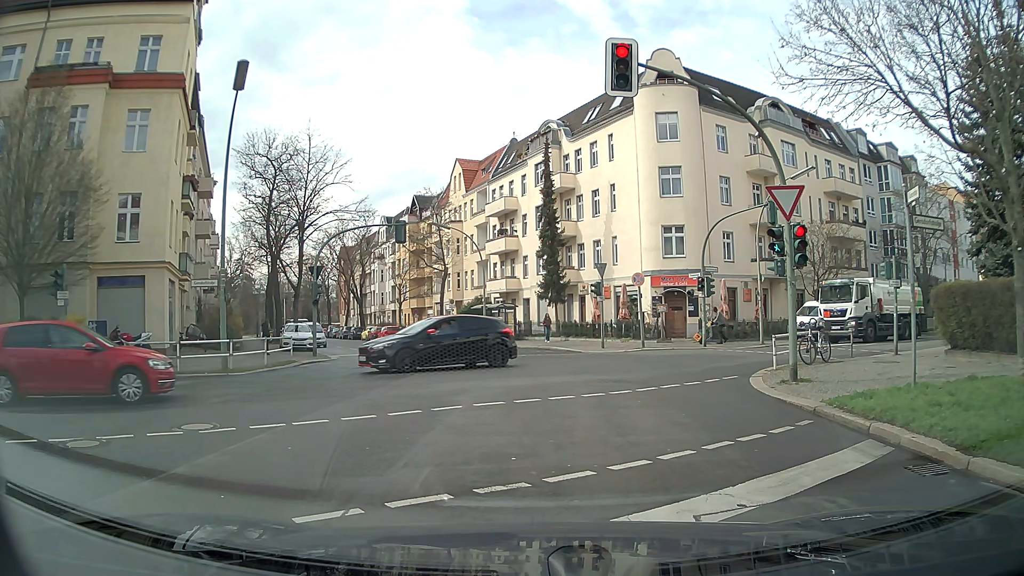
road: tertiary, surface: asphalt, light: Day
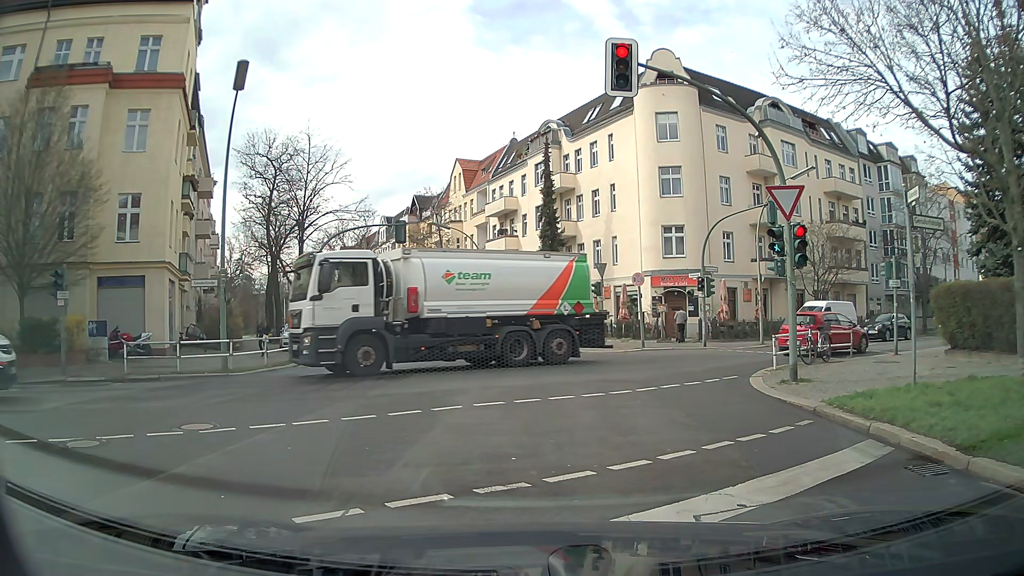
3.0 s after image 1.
(0.0, 0.0) m; 0°
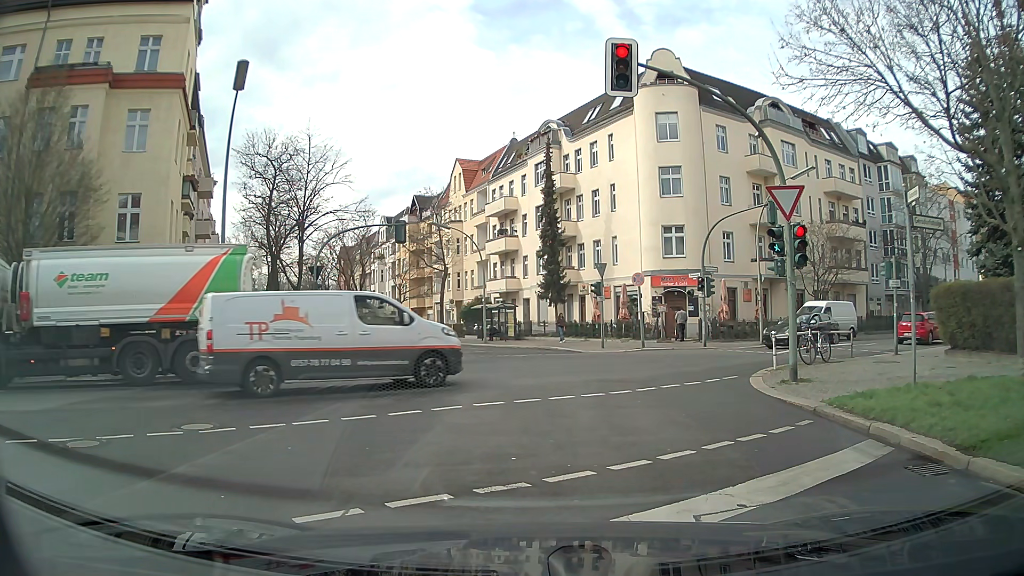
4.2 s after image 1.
(0.0, 0.0) m; 0°
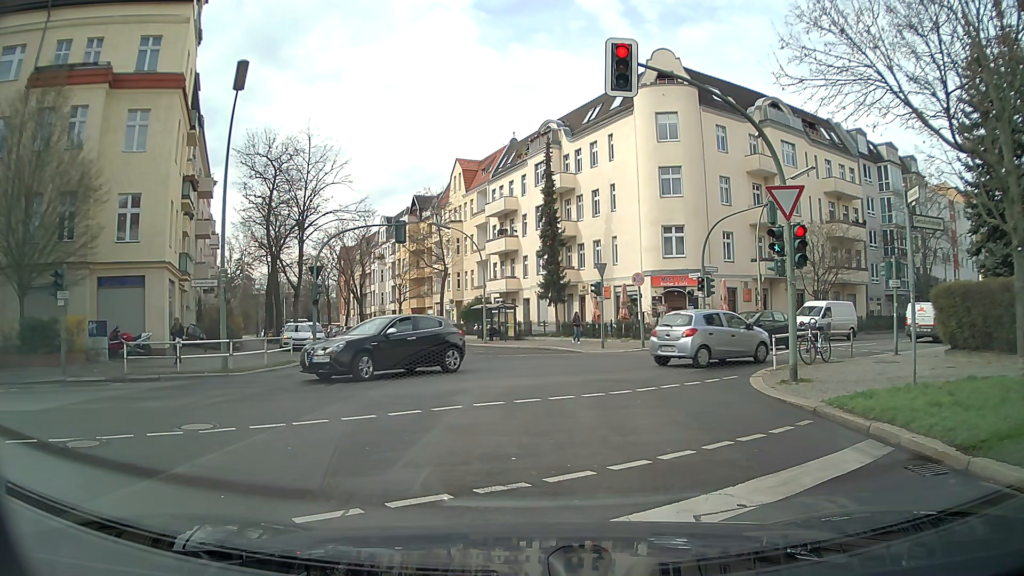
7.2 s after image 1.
(0.0, 0.0) m; 0°
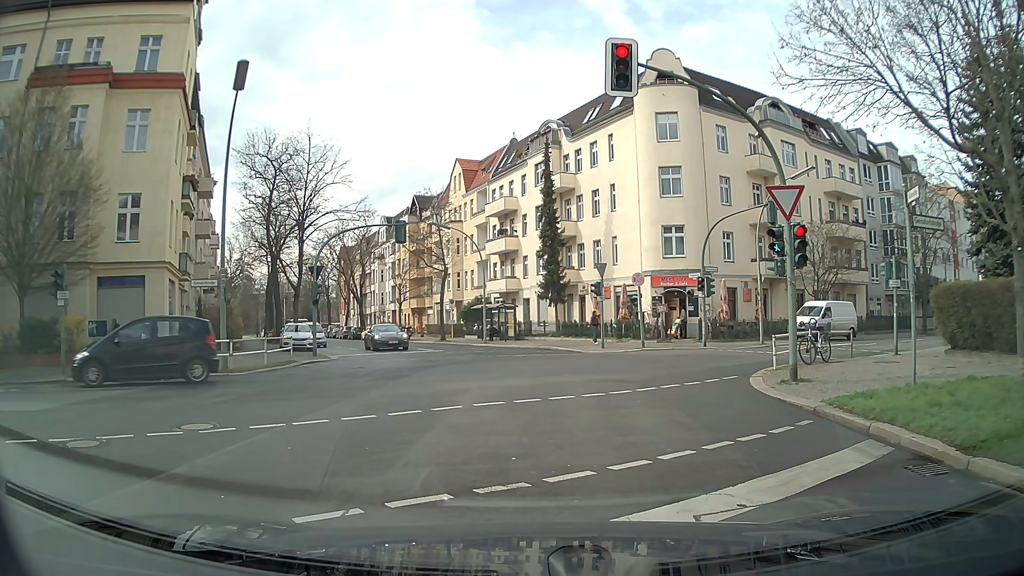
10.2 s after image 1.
(0.0, 0.0) m; 0°
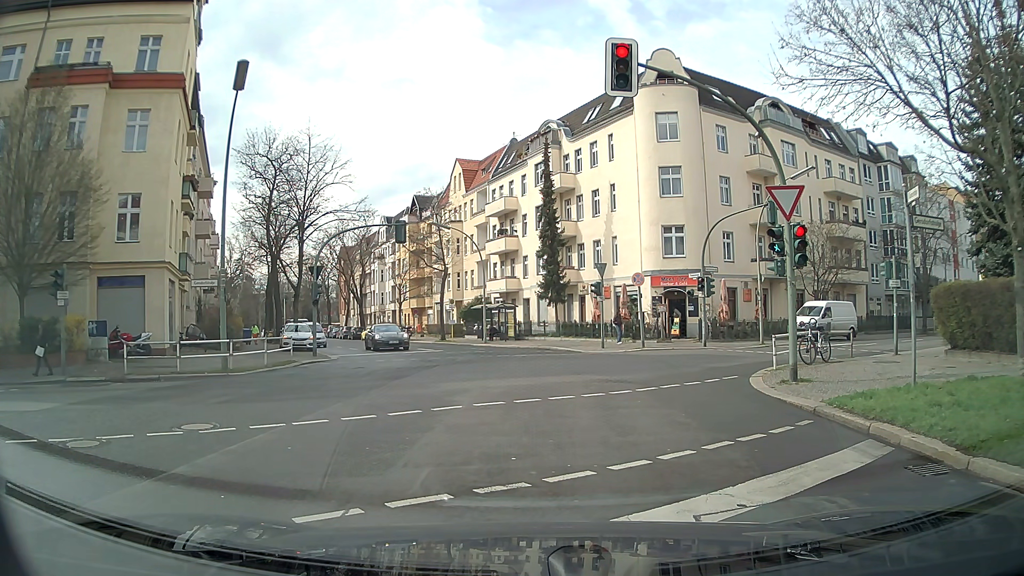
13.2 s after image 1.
(0.0, 0.0) m; 0°
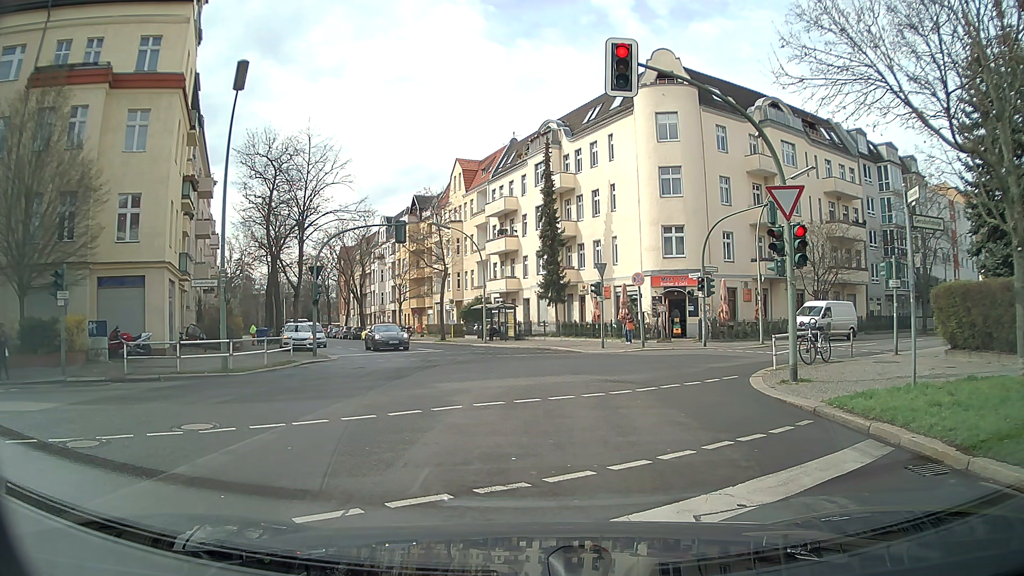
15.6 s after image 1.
(0.0, 0.0) m; 0°
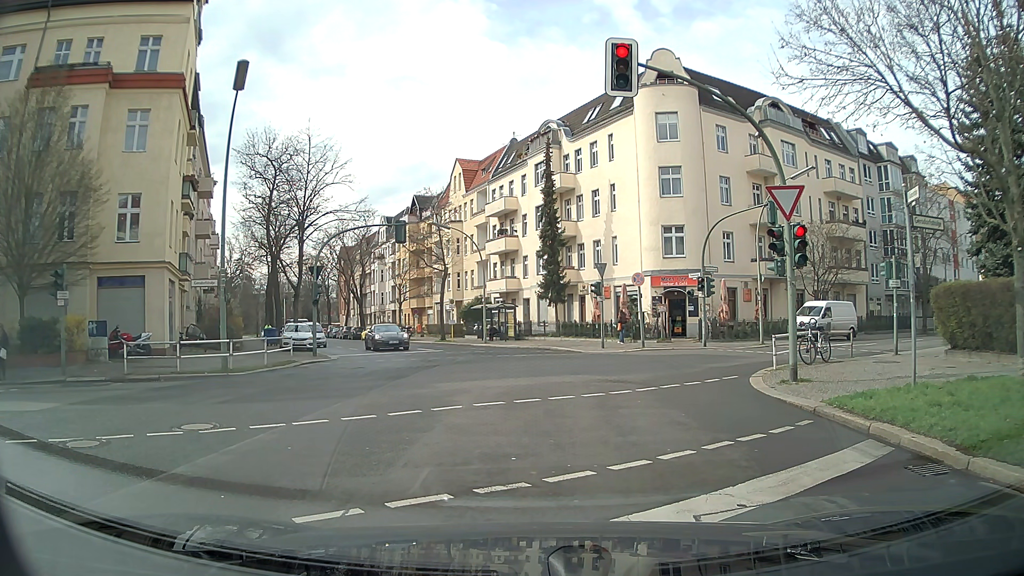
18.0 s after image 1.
(0.0, 0.0) m; 0°
(0, +10) (+1, +20) (0, +30) (-3, +39) (-7, +49) (-12, +58) (-16, +67) (-20, +76) (-24, +85) (-28, +94) m
